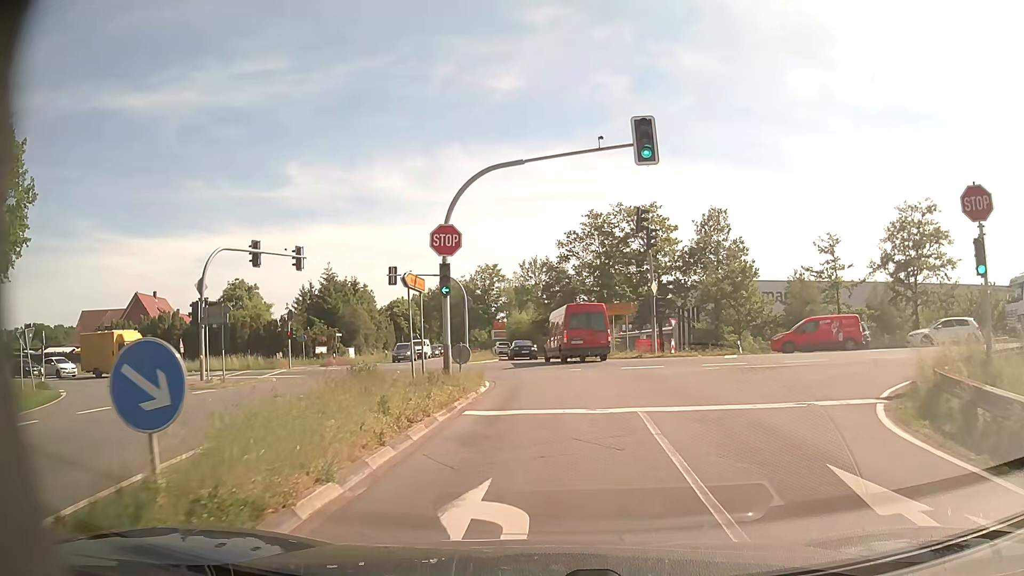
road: tertiary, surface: asphalt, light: Day
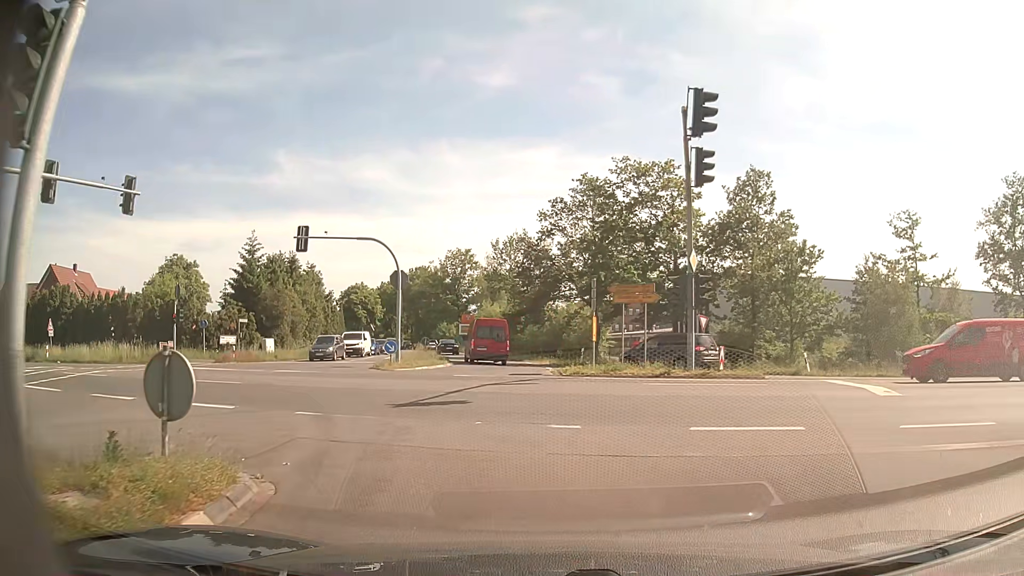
(+0.3, +15.4) m; +1°
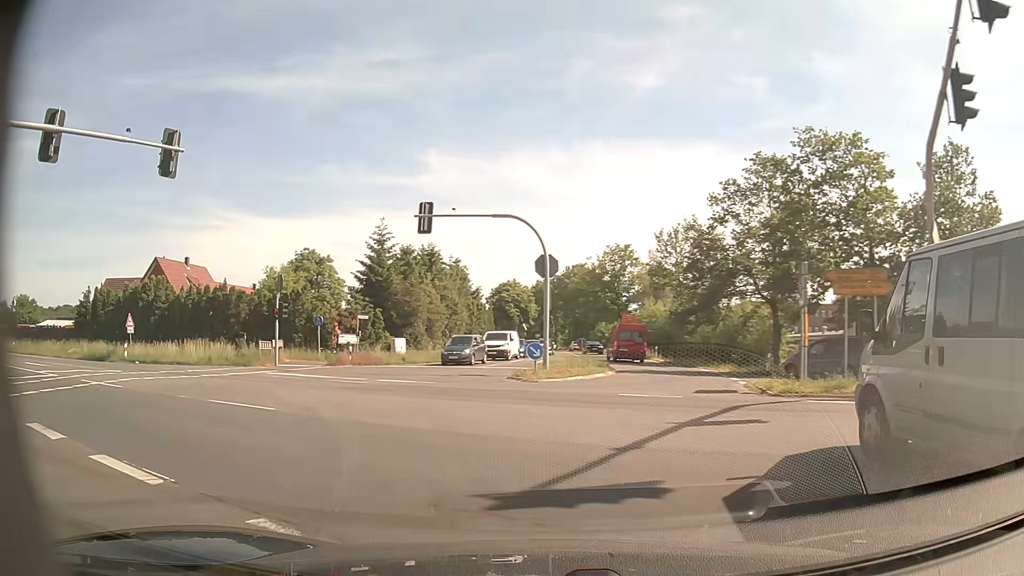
(-0.6, +6.6) m; -13°
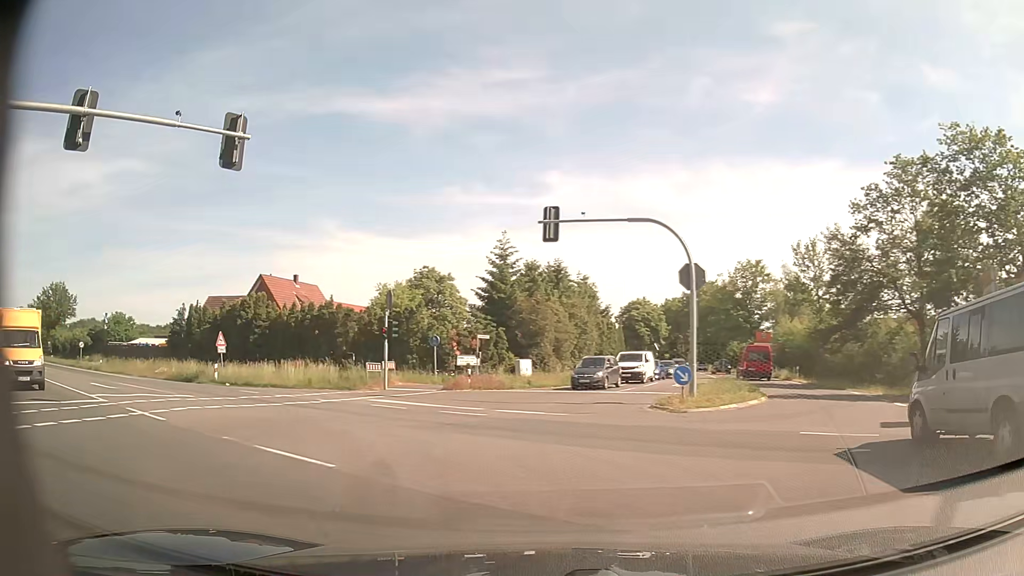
(-0.3, +3.5) m; -11°
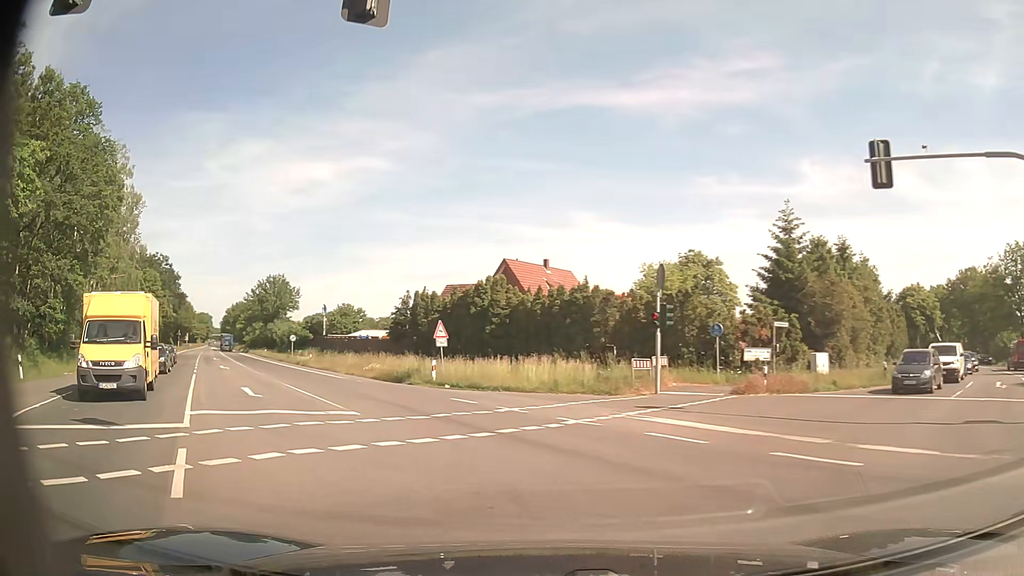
(-1.6, +7.7) m; -22°
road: secondary
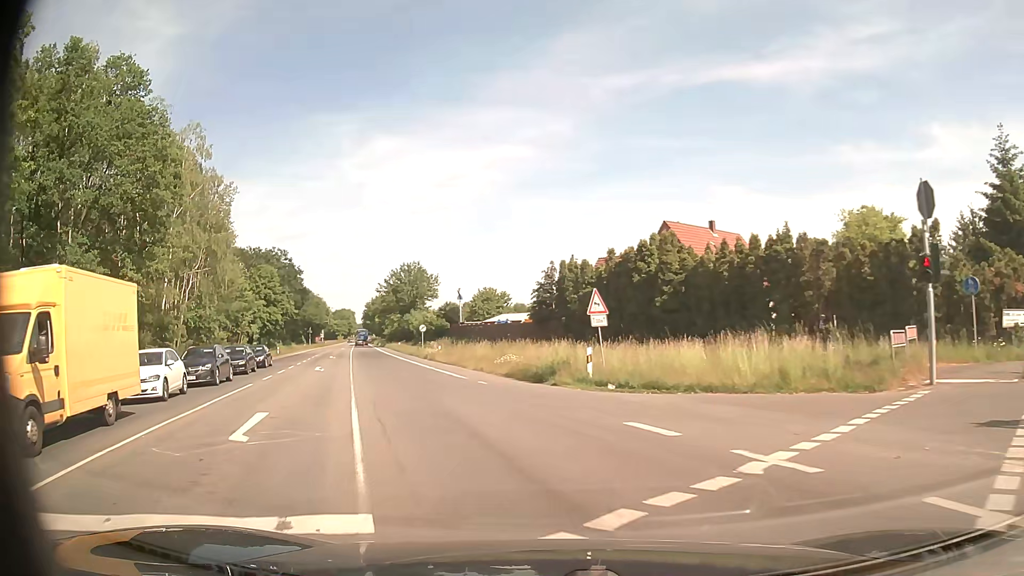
(-1.1, +9.6) m; -14°
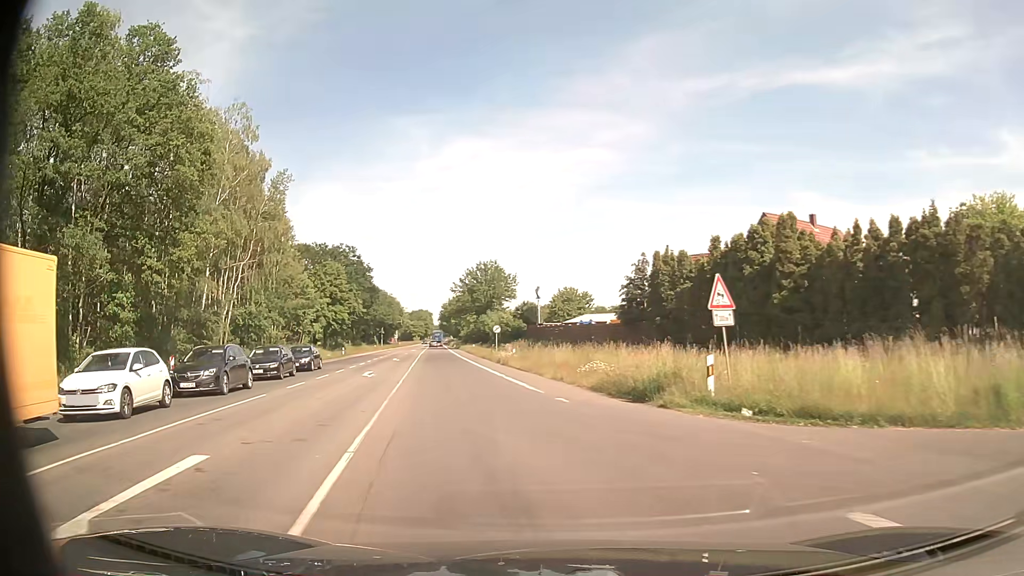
(-0.2, +5.6) m; -5°
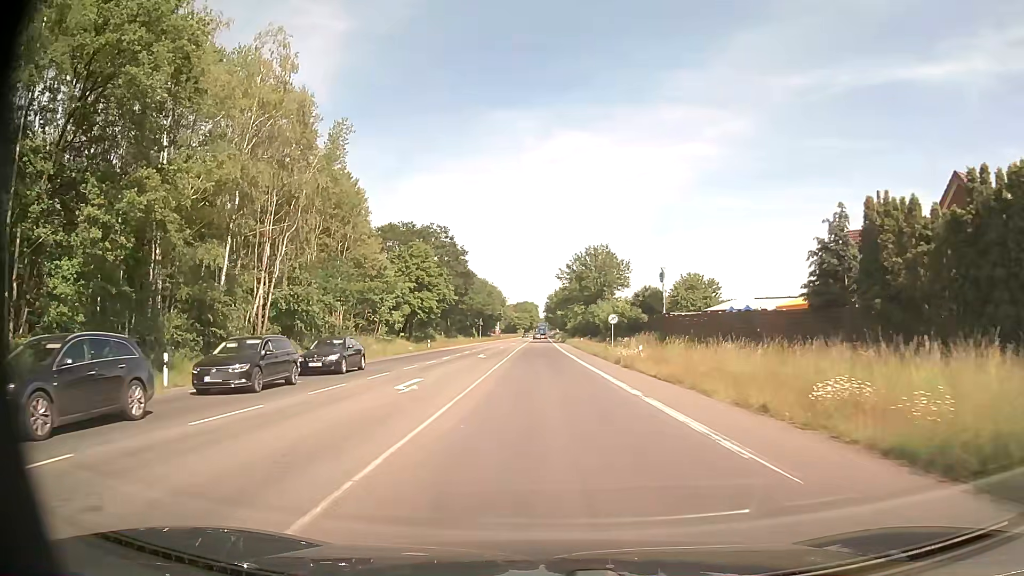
(-1.3, +12.5) m; -9°
